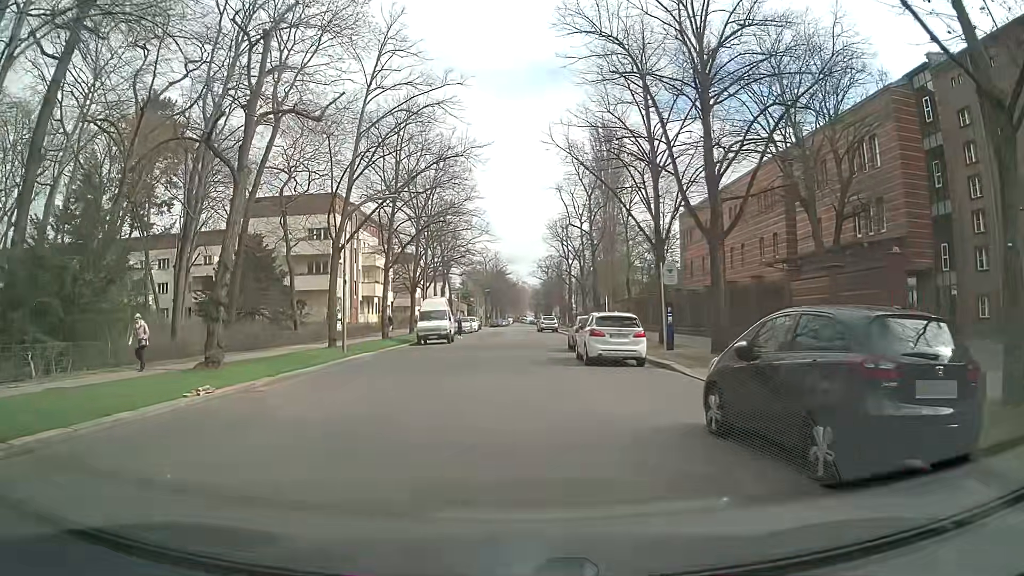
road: residential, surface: asphalt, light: Day
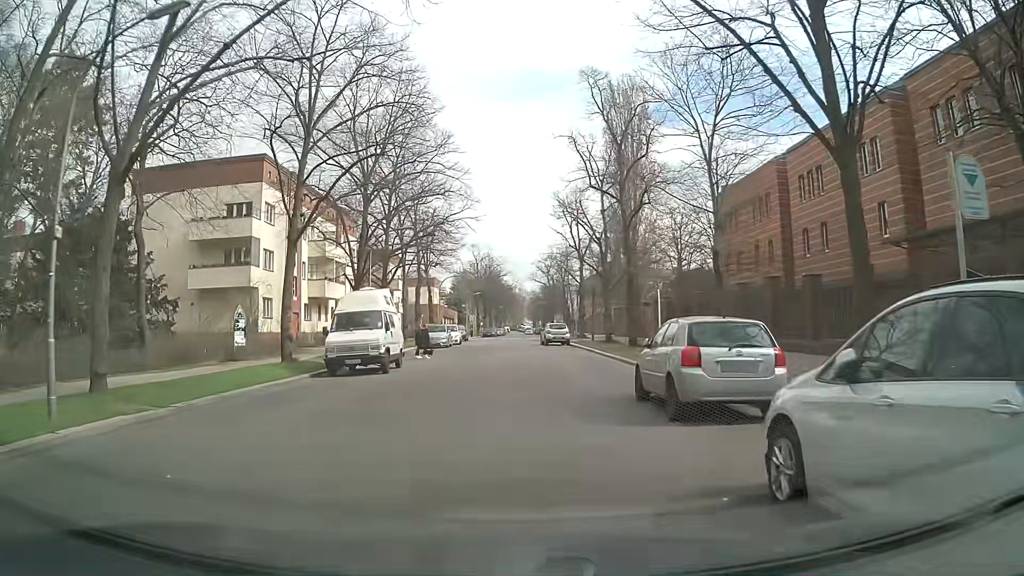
(+0.2, +18.1) m; 0°
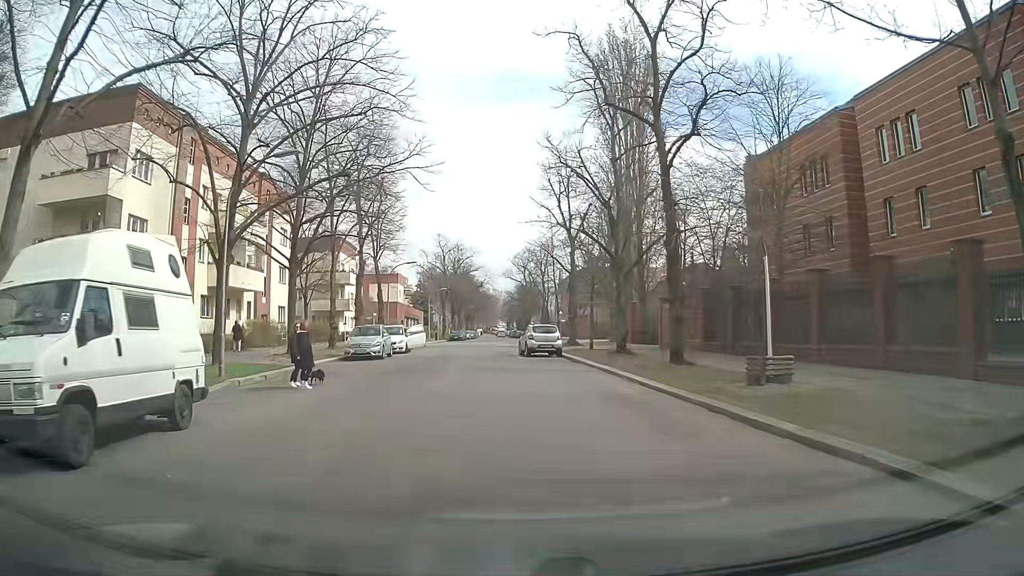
(+0.4, +14.8) m; +3°
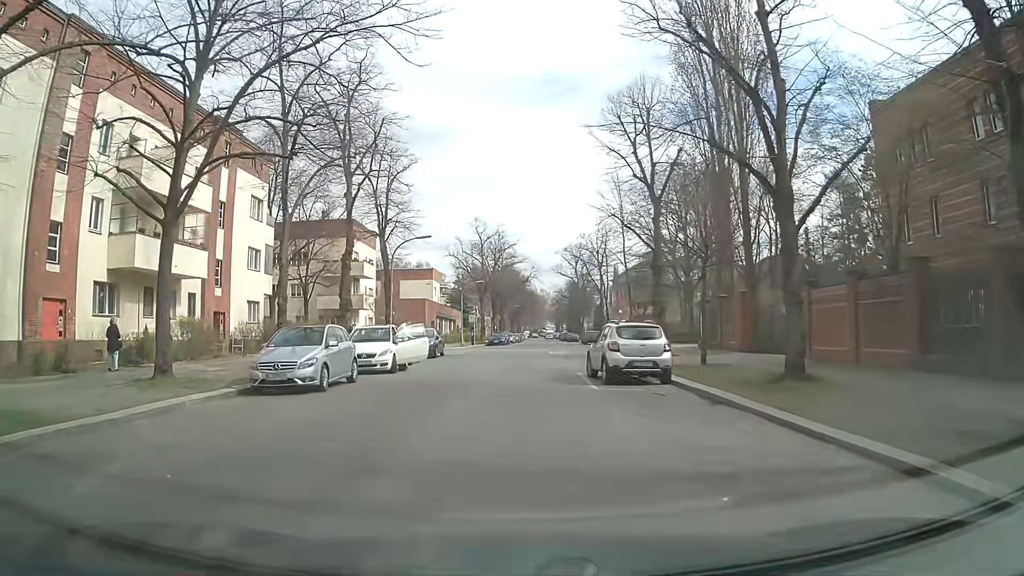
(-0.5, +15.3) m; -4°
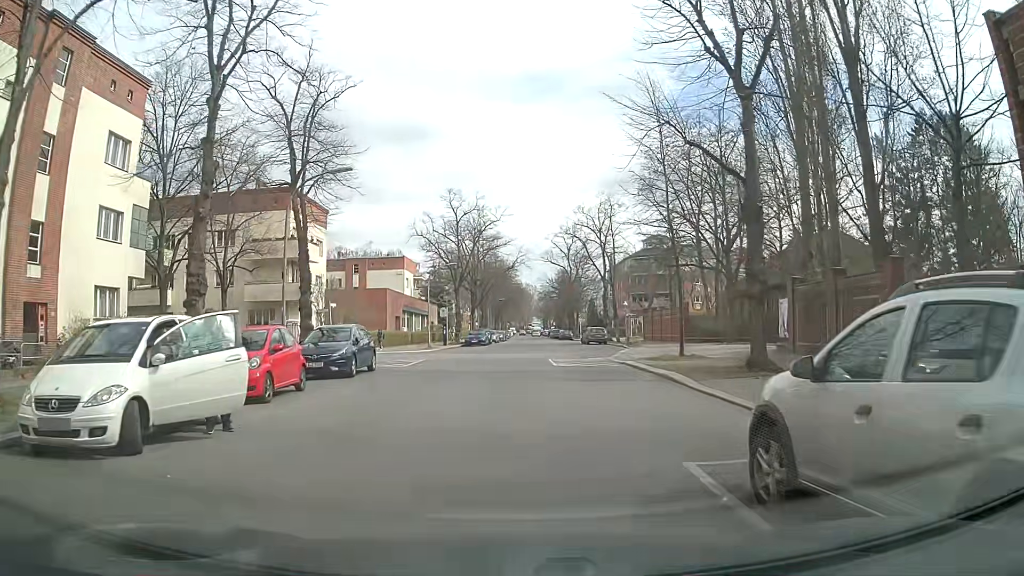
(-0.1, +15.0) m; -1°
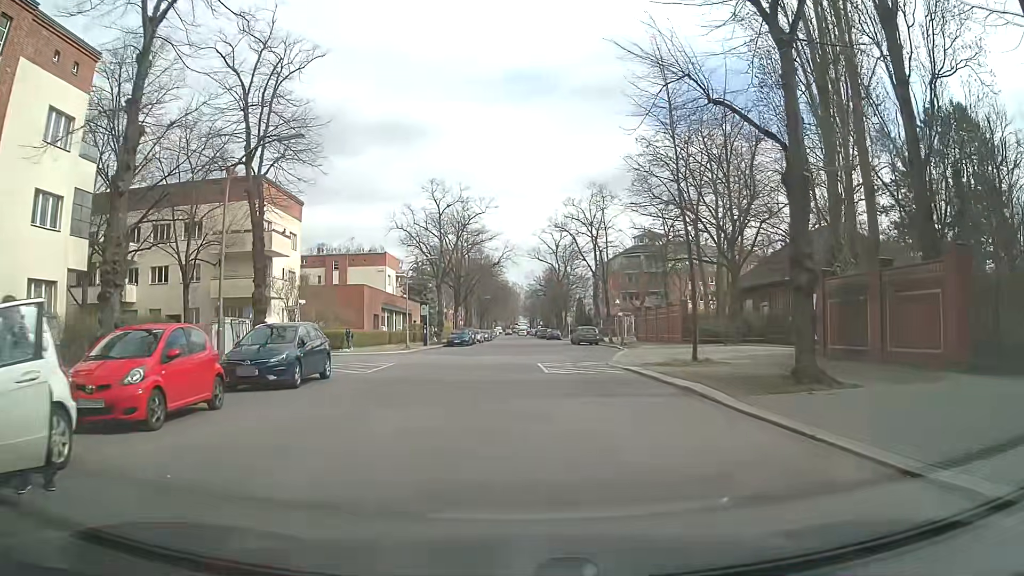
(+0.1, +3.8) m; +3°
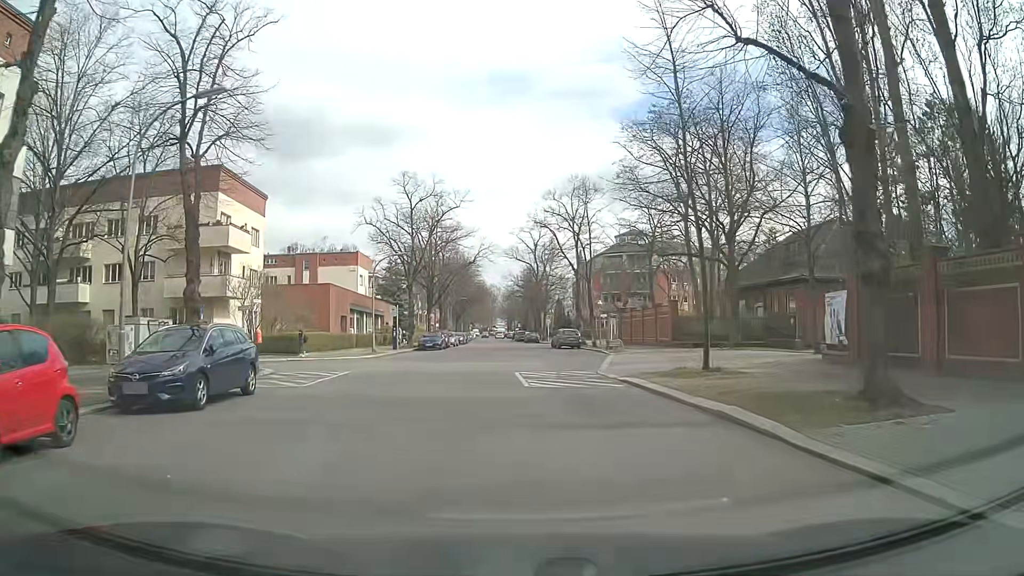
(0.0, +3.8) m; +3°
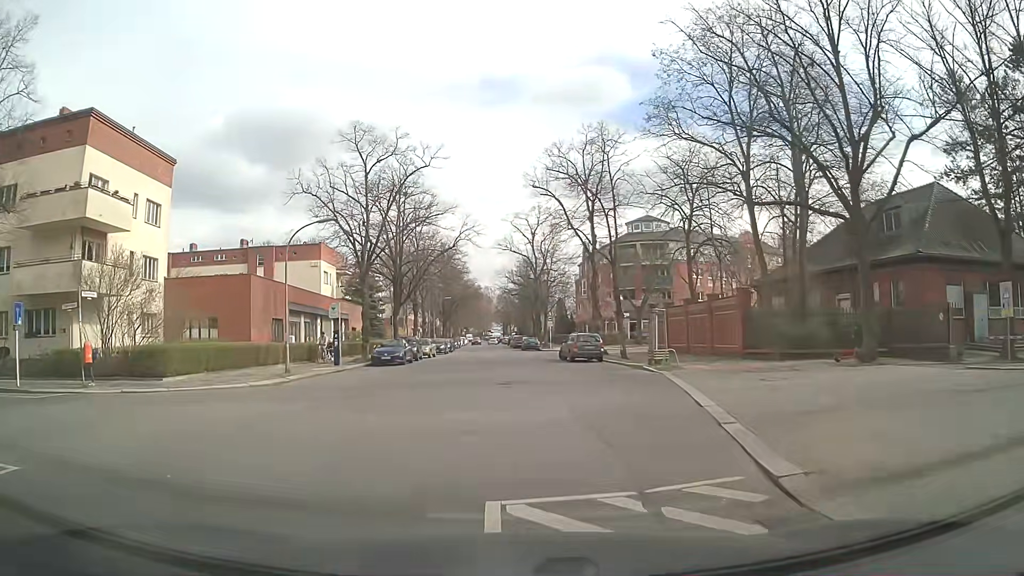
(-0.4, +15.5) m; -2°
(0, +10) (0, +20) (0, +30) (0, +40) (+2, +50) (+9, +57) (+17, +62) (+25, +68) (+34, +74) (+42, +79) m
